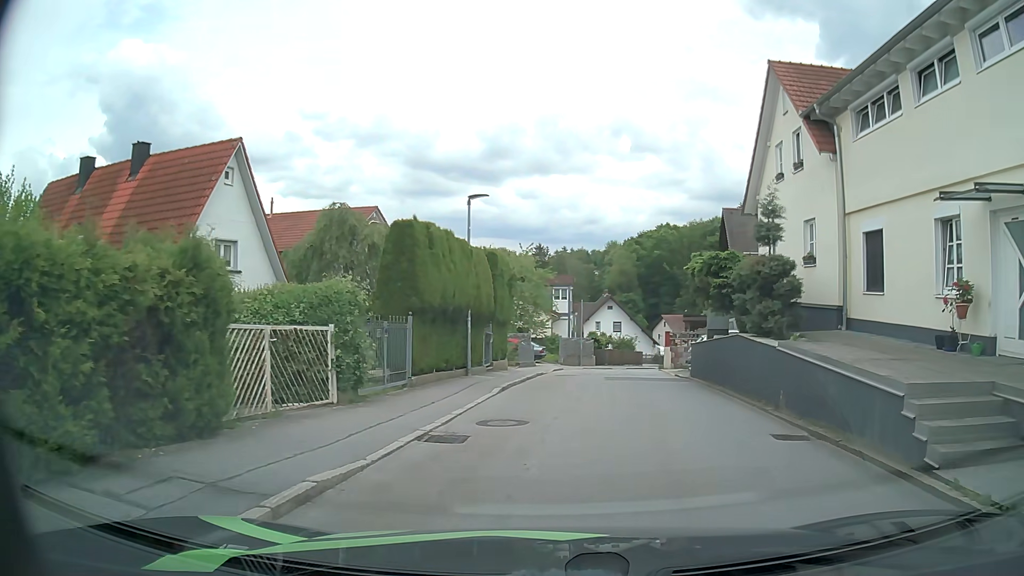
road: residential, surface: asphalt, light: Day
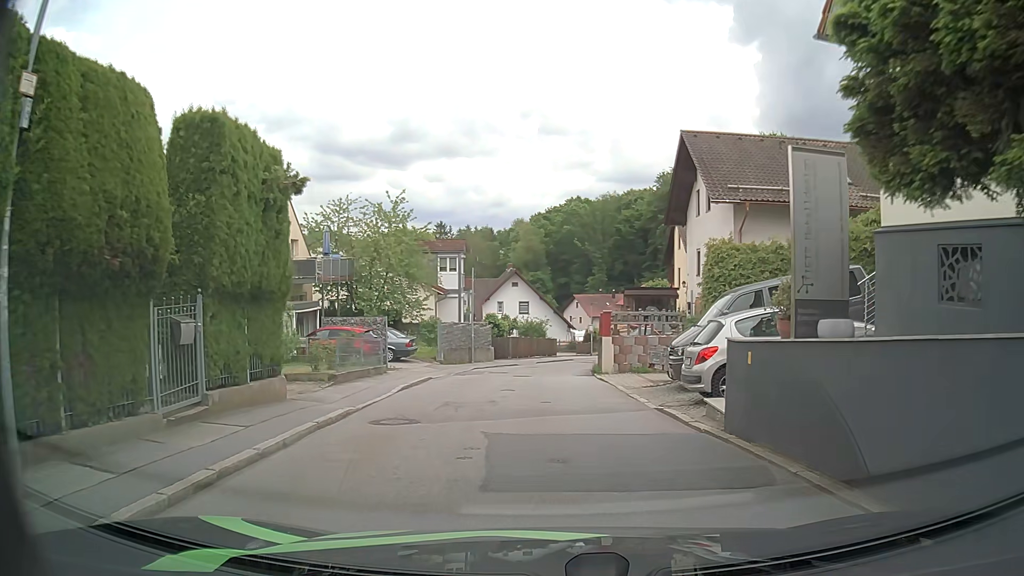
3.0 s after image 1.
(+1.3, +14.9) m; +8°
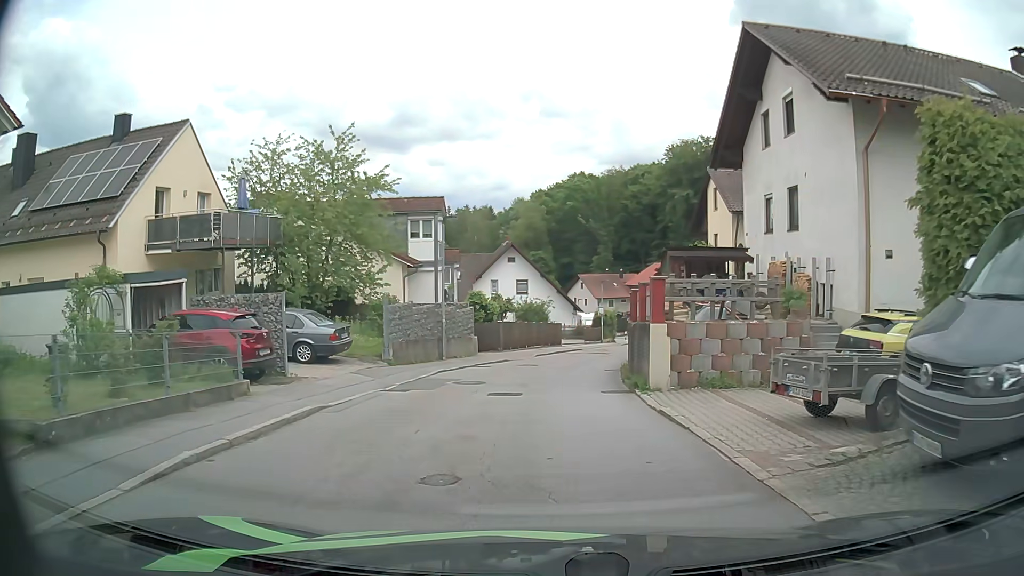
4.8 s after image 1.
(0.0, +10.3) m; +1°
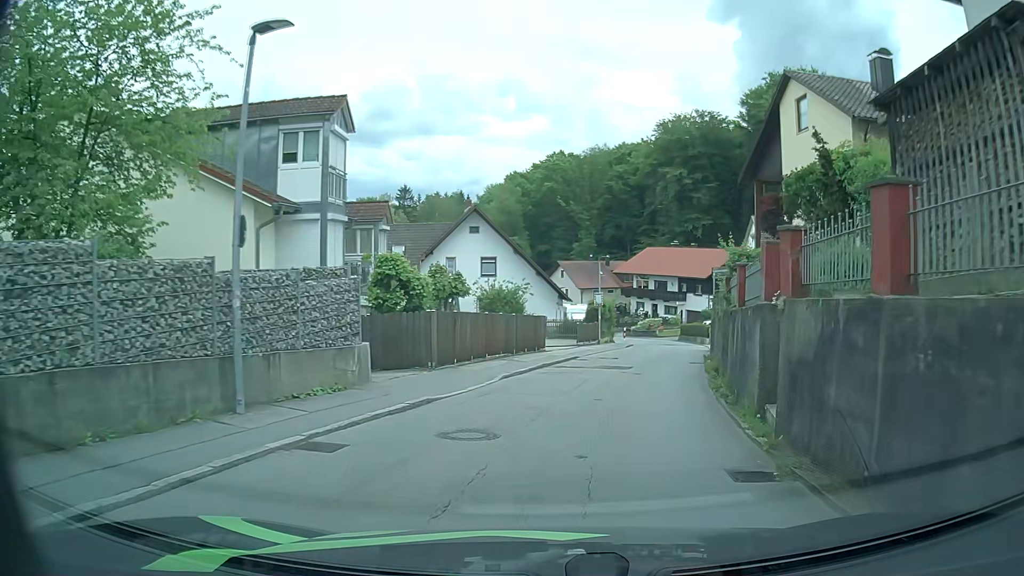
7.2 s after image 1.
(-0.4, +16.0) m; +1°
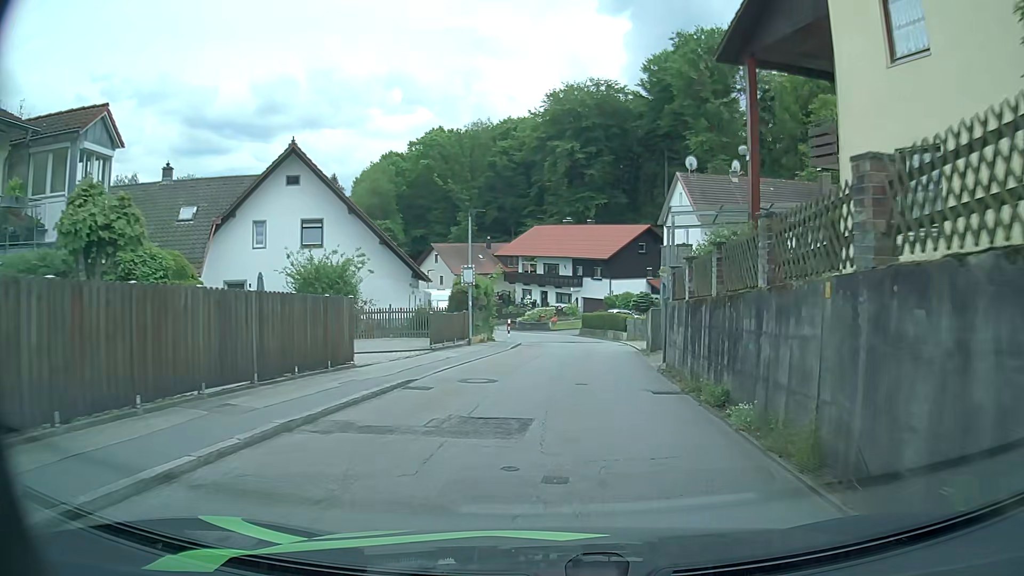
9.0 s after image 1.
(+1.3, +13.9) m; +10°
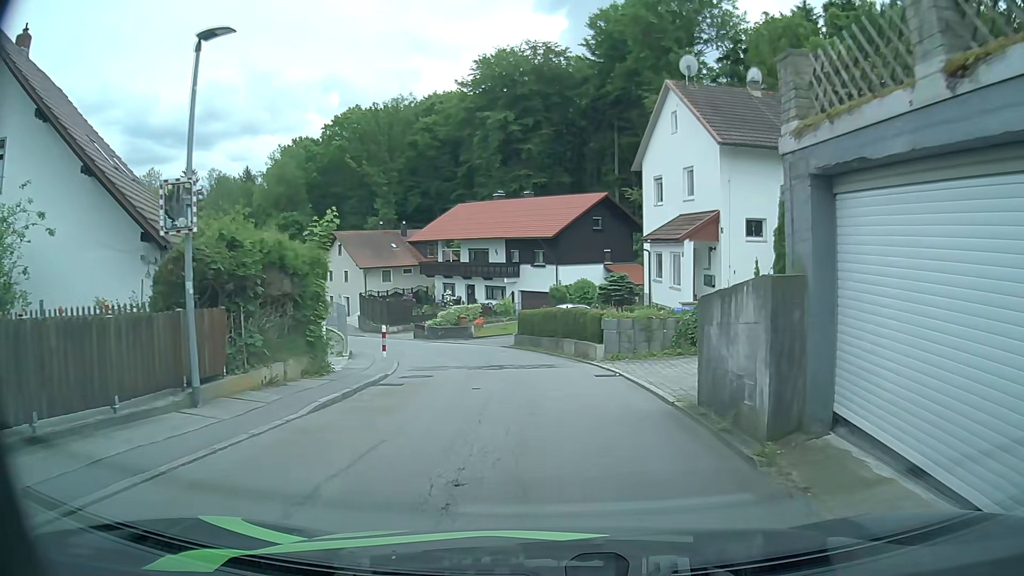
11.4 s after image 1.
(+0.9, +17.2) m; +5°
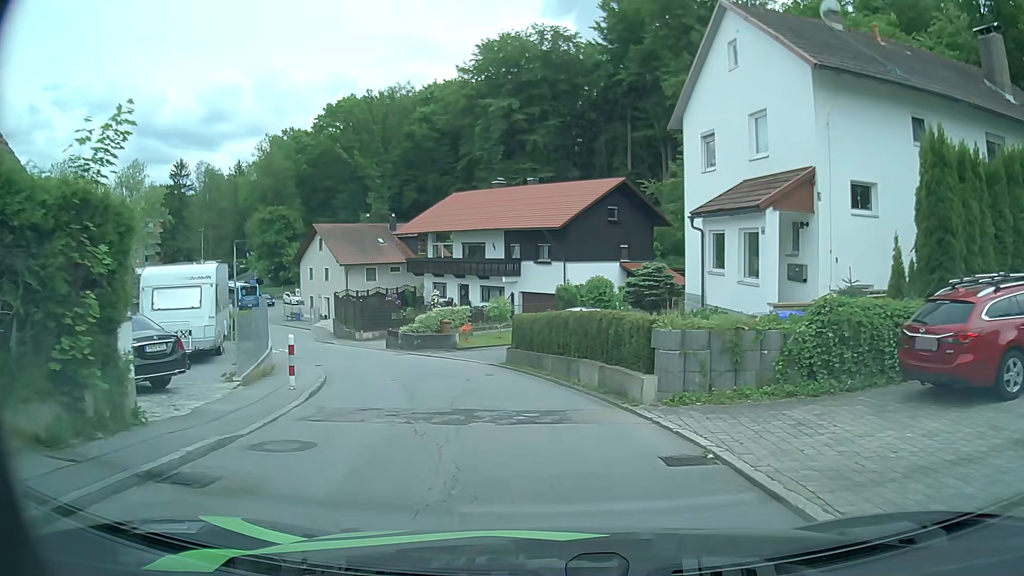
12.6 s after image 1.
(0.0, +8.2) m; +1°
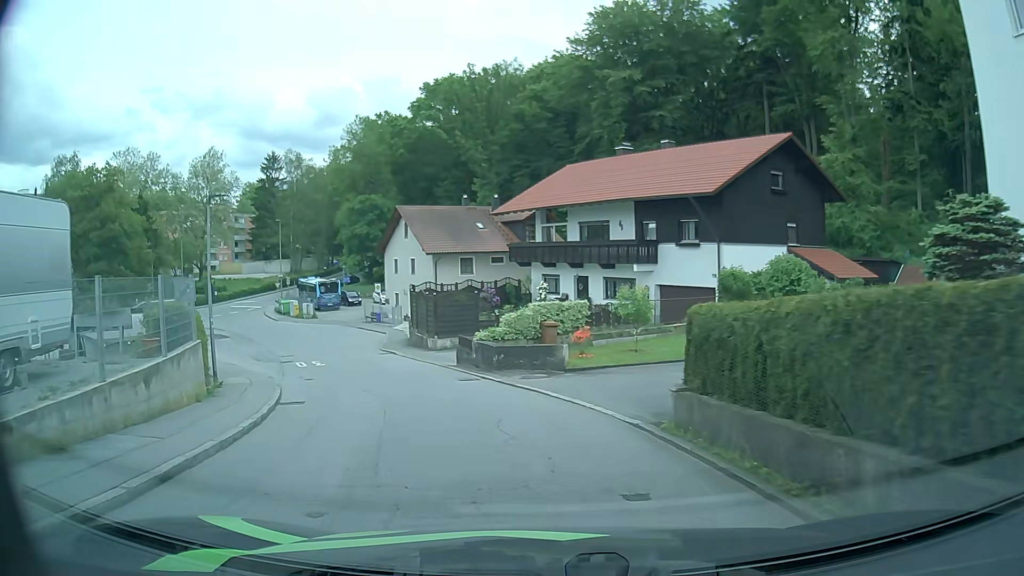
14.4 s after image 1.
(-1.0, +11.7) m; -11°
(-1, +10) (-4, +20) (-7, +29) (-12, +38) (-17, +46) (-22, +55) (-28, +63) (-33, +72) (-36, +81) (-37, +91) m
